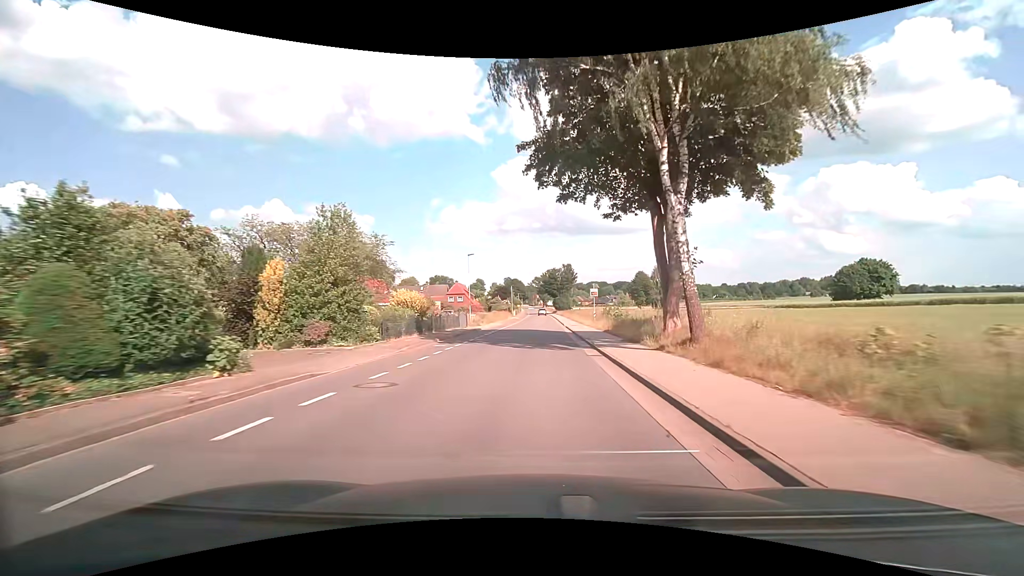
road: tertiary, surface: asphalt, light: Day
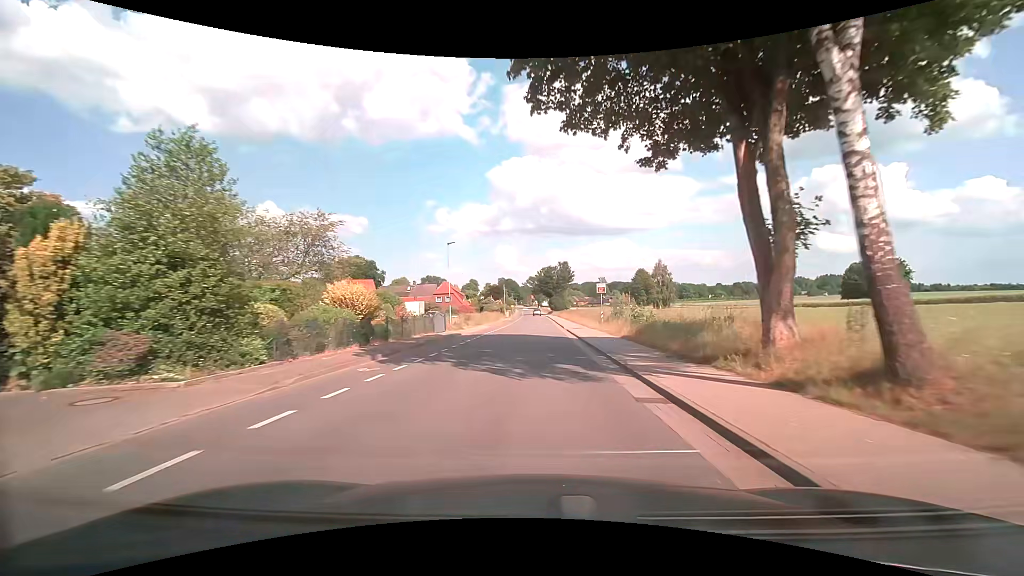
(0.0, +8.5) m; 0°
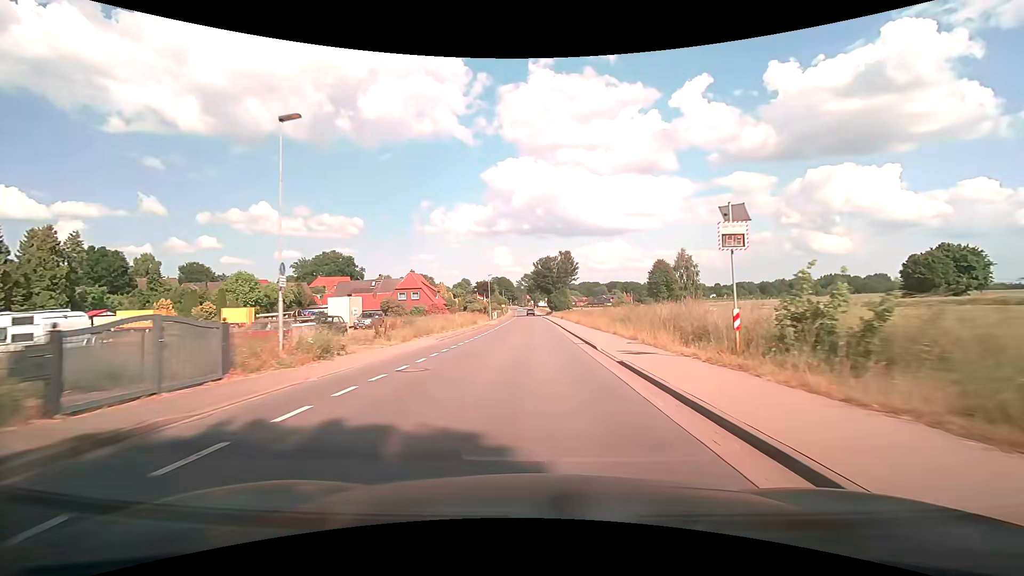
(+0.2, +25.5) m; +1°
